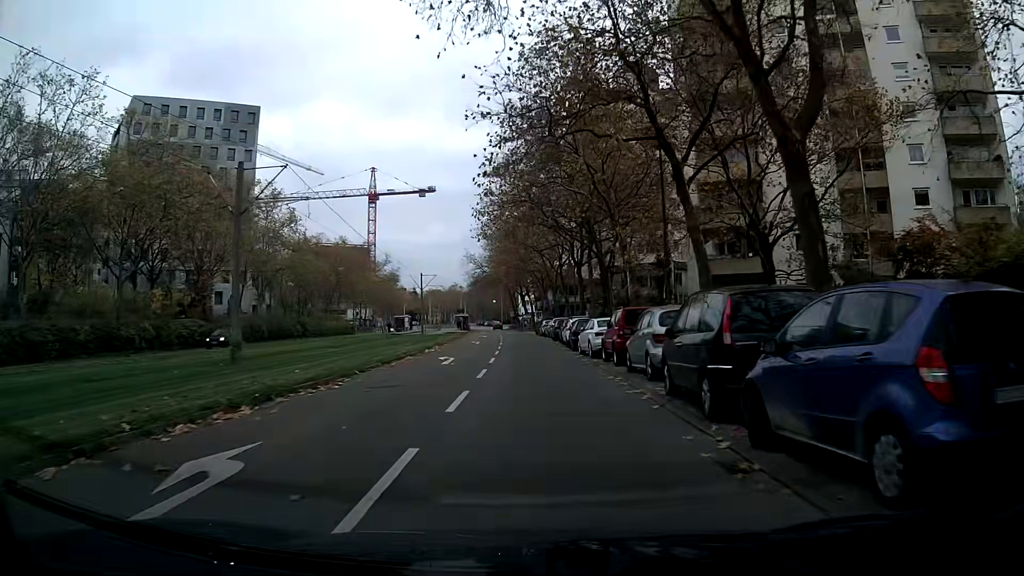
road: tertiary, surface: asphalt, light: Day
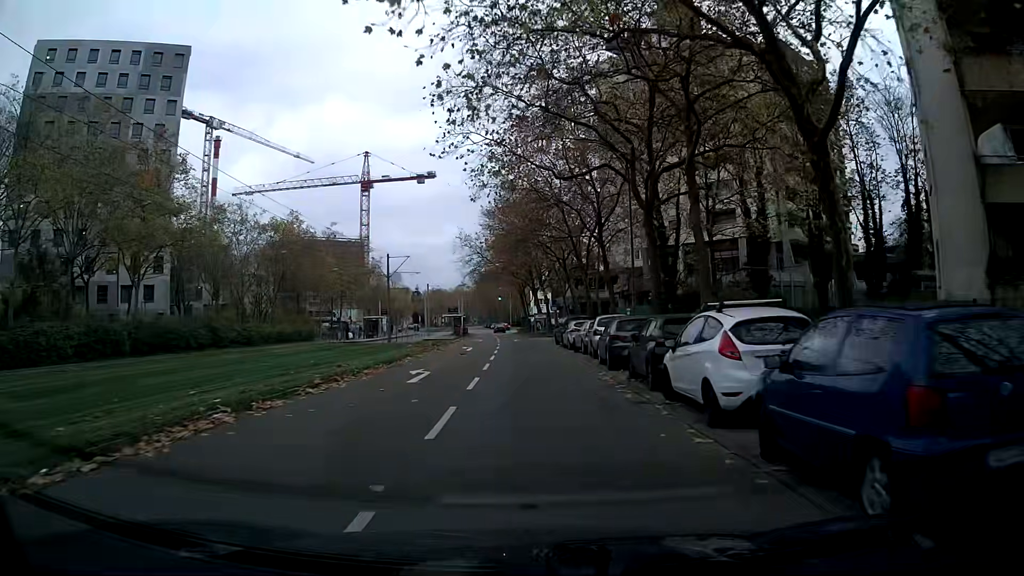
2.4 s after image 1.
(-0.4, +26.3) m; -1°
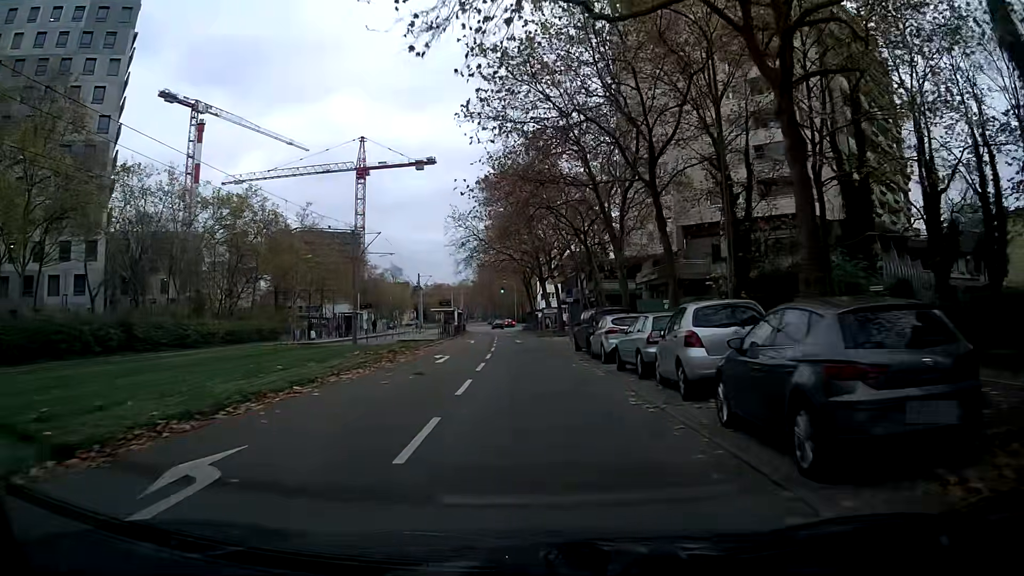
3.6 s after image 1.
(0.0, +13.6) m; 0°
